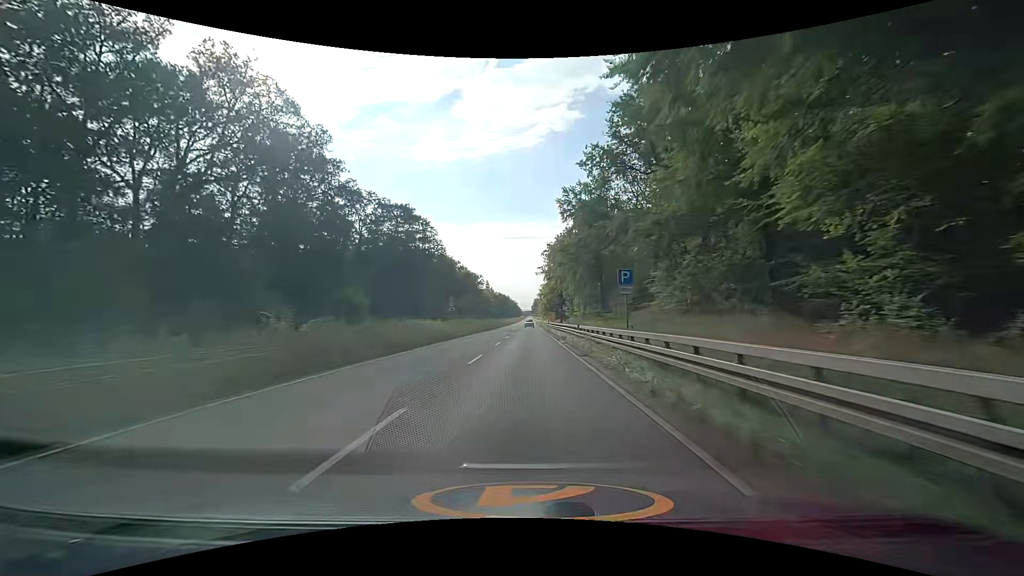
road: trunk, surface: asphalt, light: Day
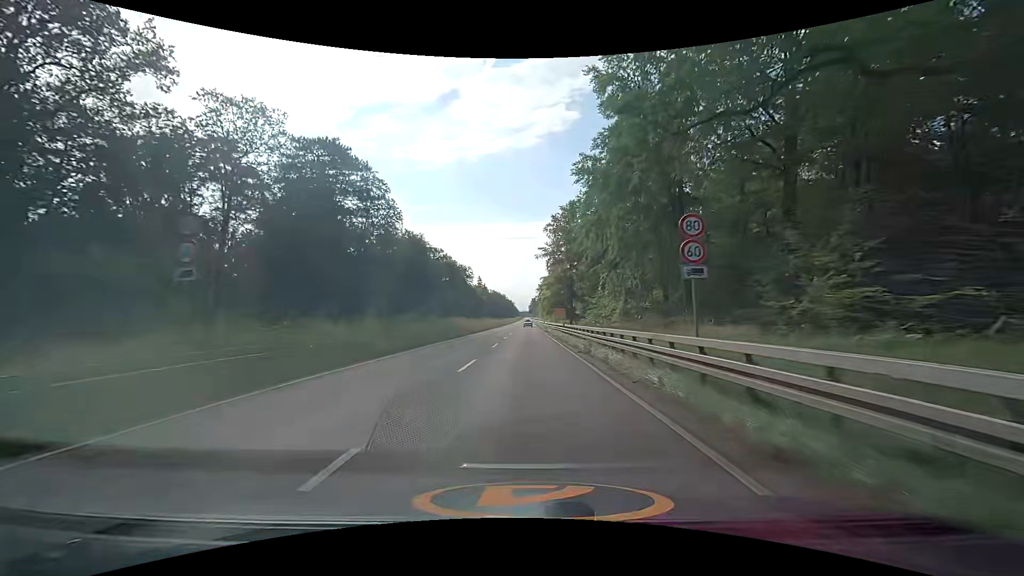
(+0.1, +38.1) m; 0°
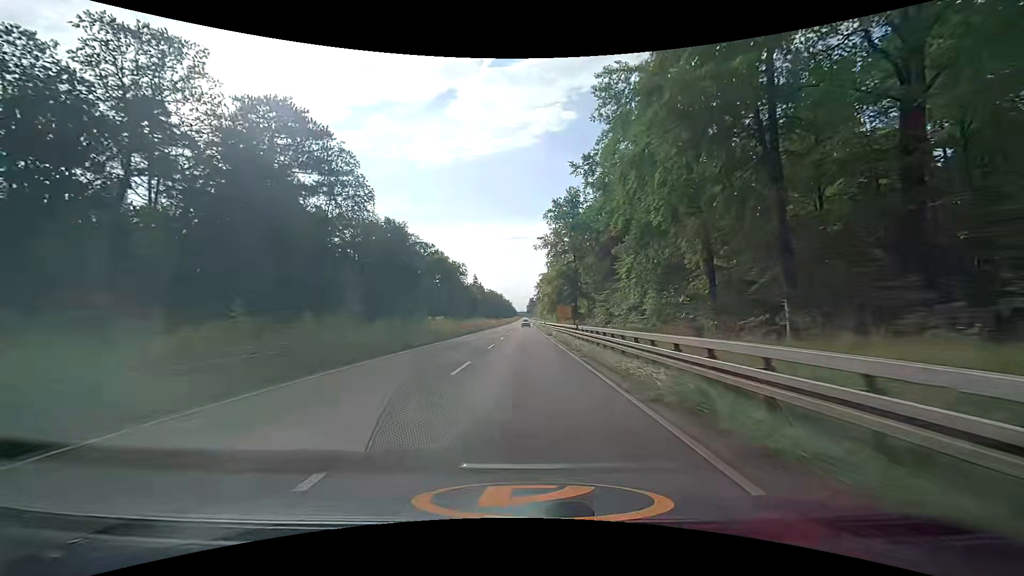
(0.0, +12.7) m; 0°
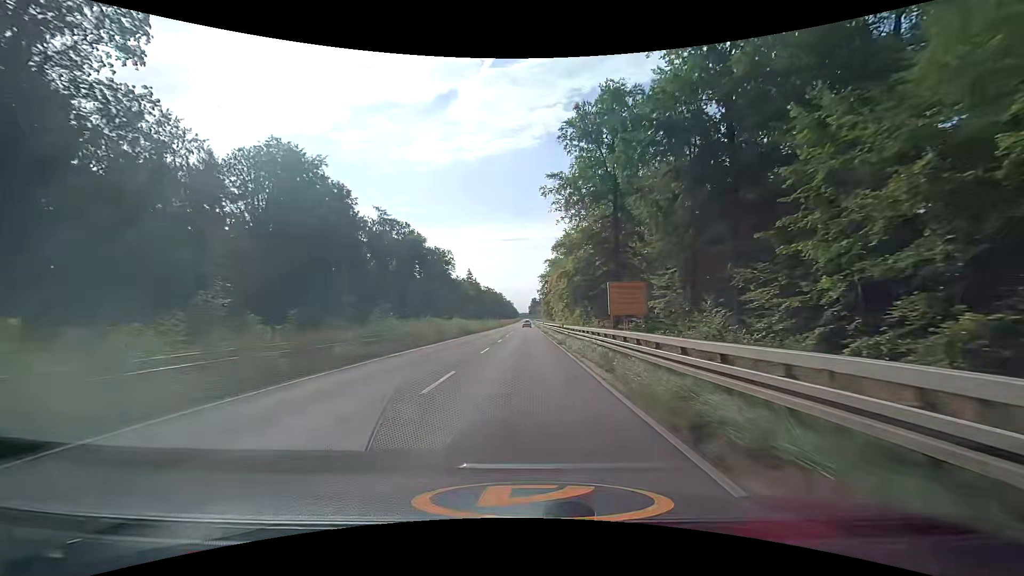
(-0.1, +38.9) m; -1°
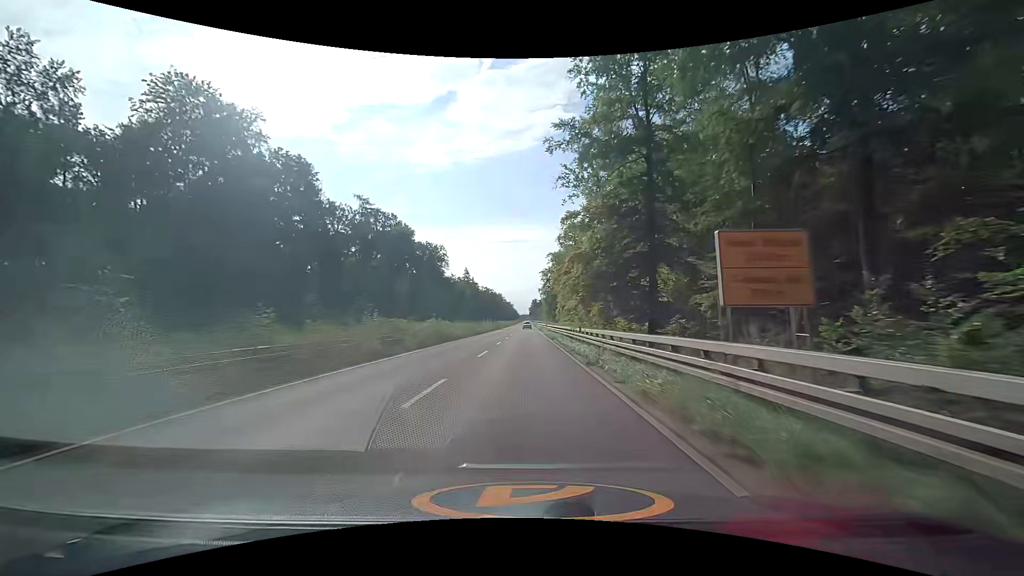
(0.0, +13.3) m; 0°
